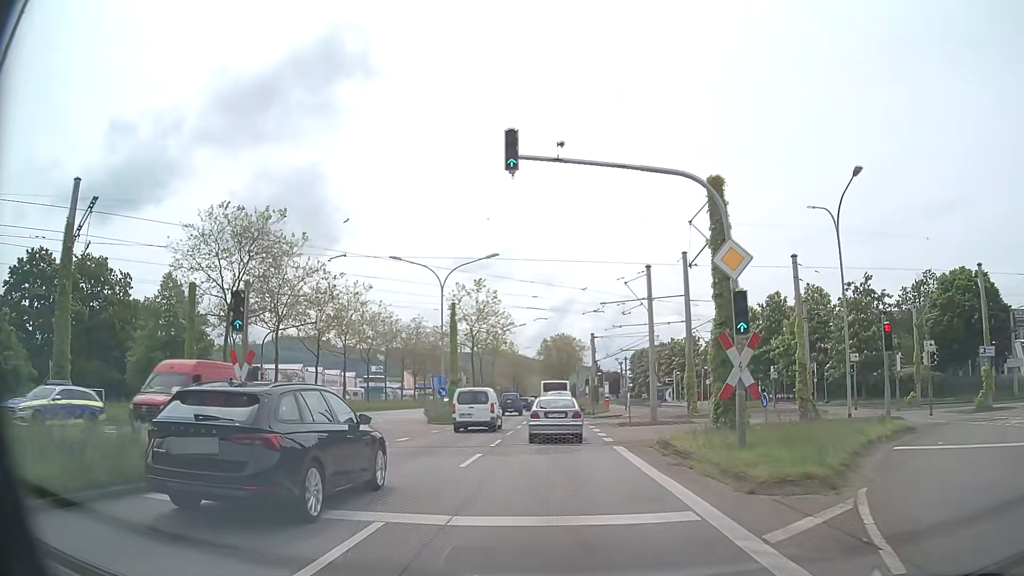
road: primary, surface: asphalt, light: Day
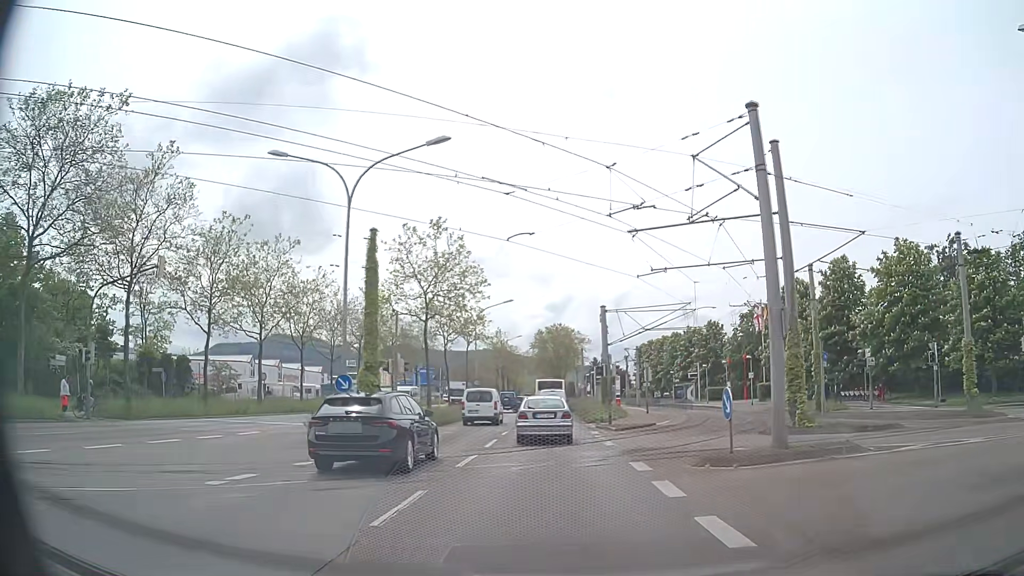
(+0.1, +18.2) m; 0°
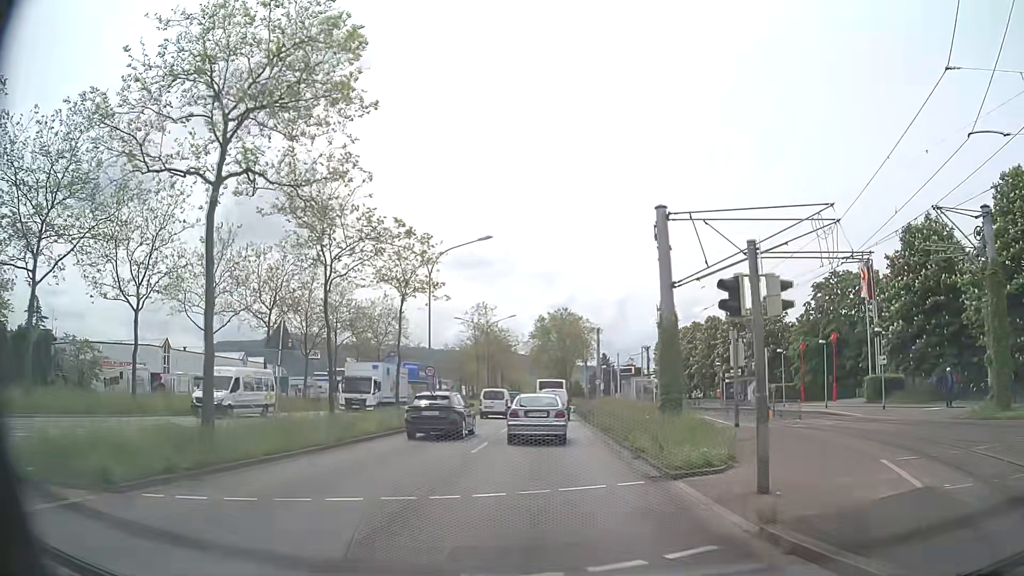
(0.0, +23.6) m; 0°
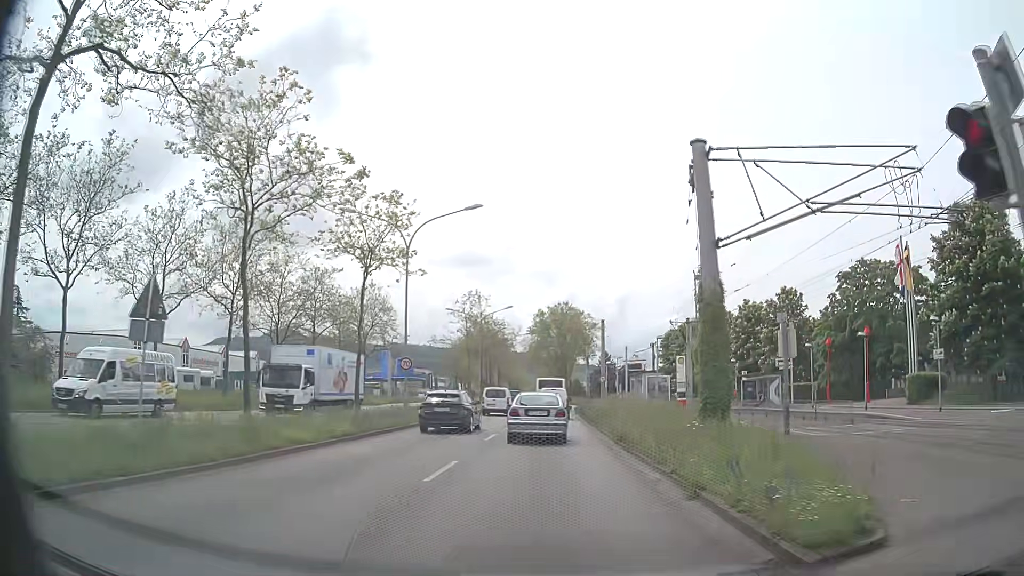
(0.0, +5.8) m; +1°
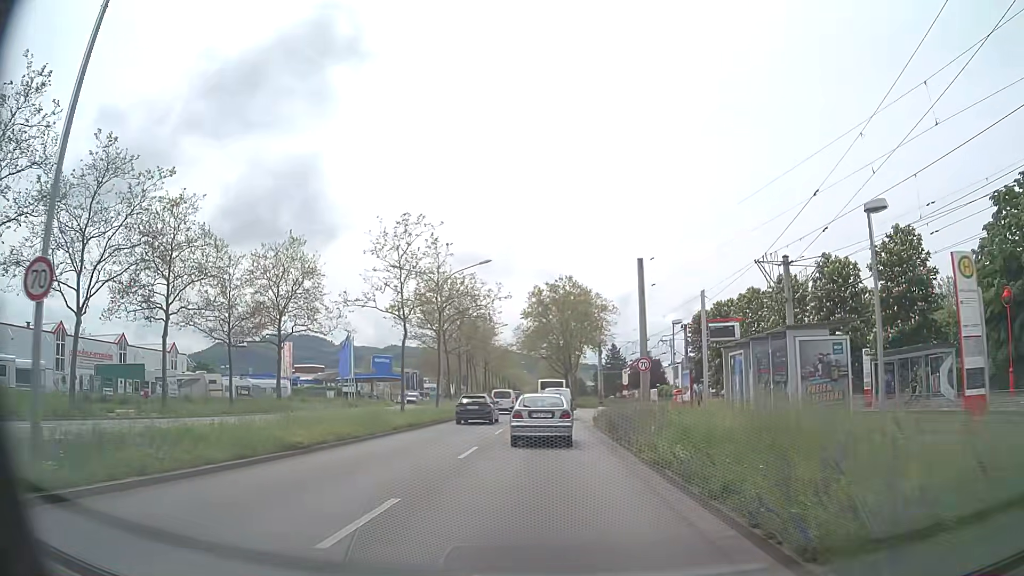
(-0.2, +23.1) m; -1°
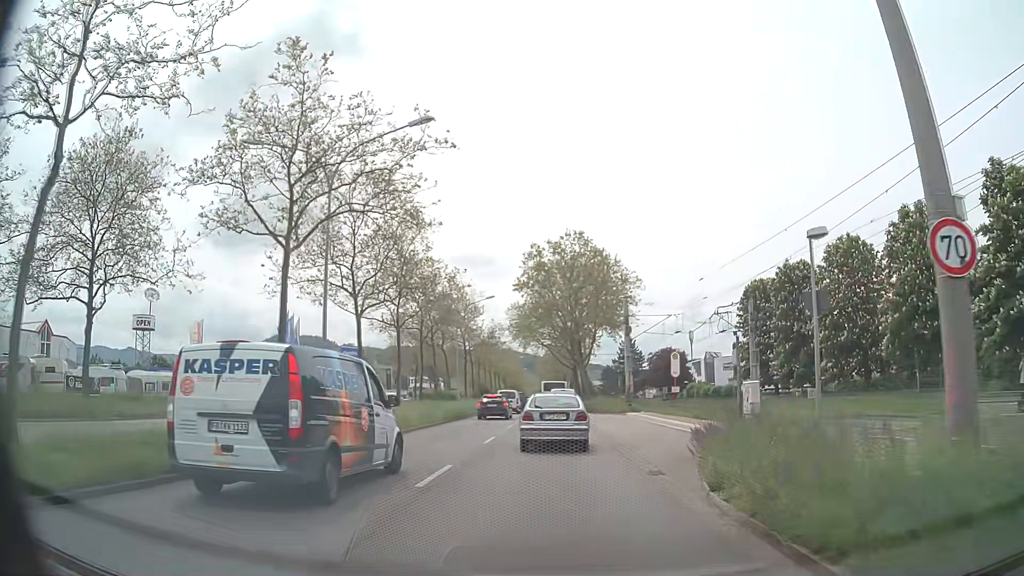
(0.0, +23.0) m; 0°
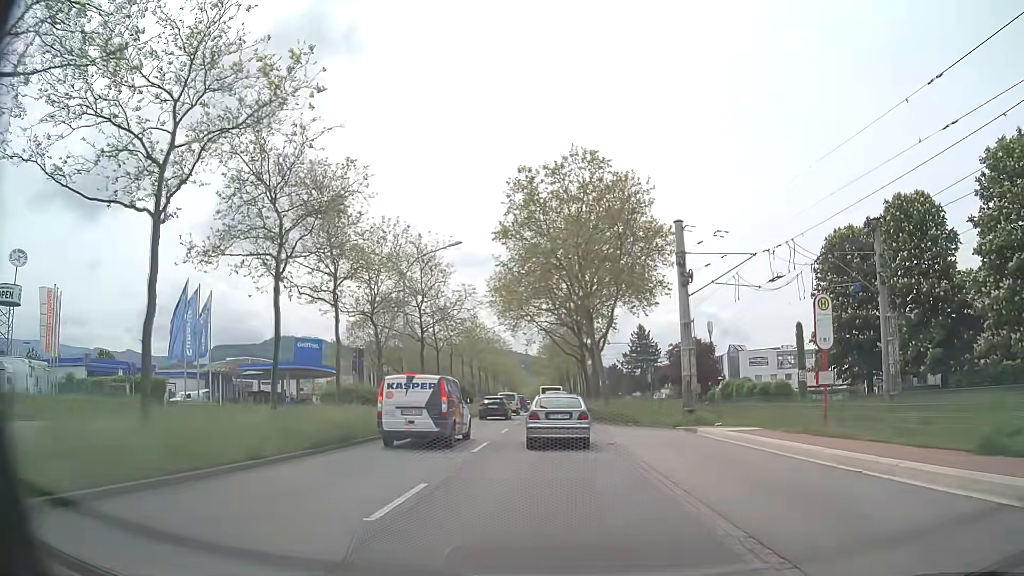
(0.0, +20.8) m; 0°
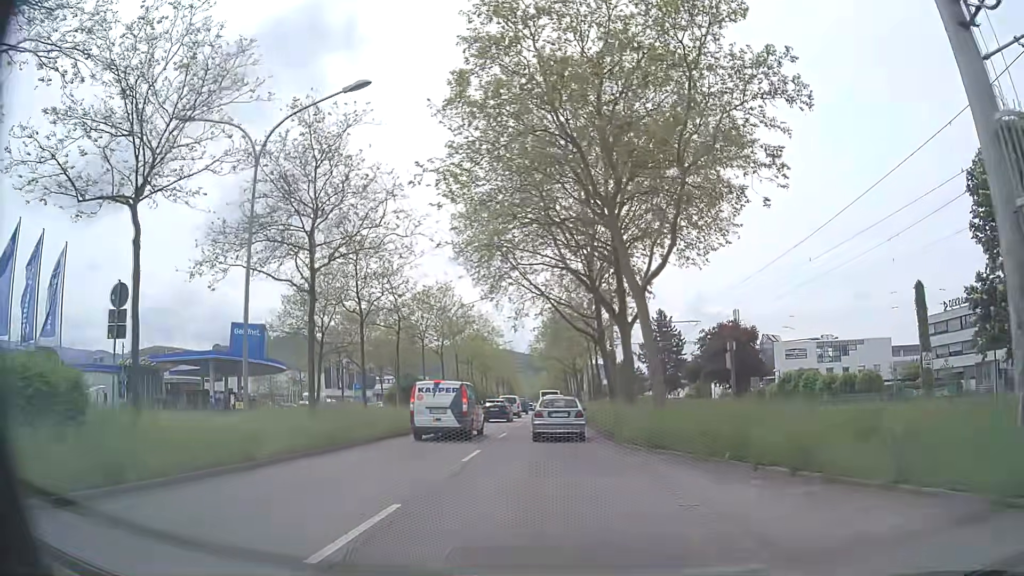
(-0.1, +20.2) m; 0°
(0, +10) (0, +20) (0, +30) (0, +40) (0, +50) (-1, +60) (-1, +70) (-1, +80) (-1, +90) (-1, +100) m
